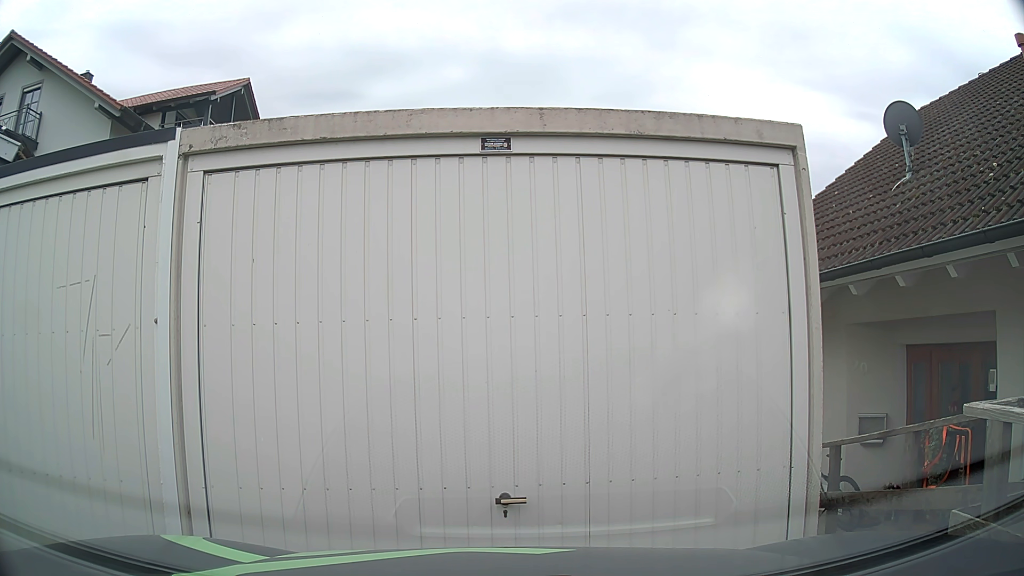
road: residential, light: Day
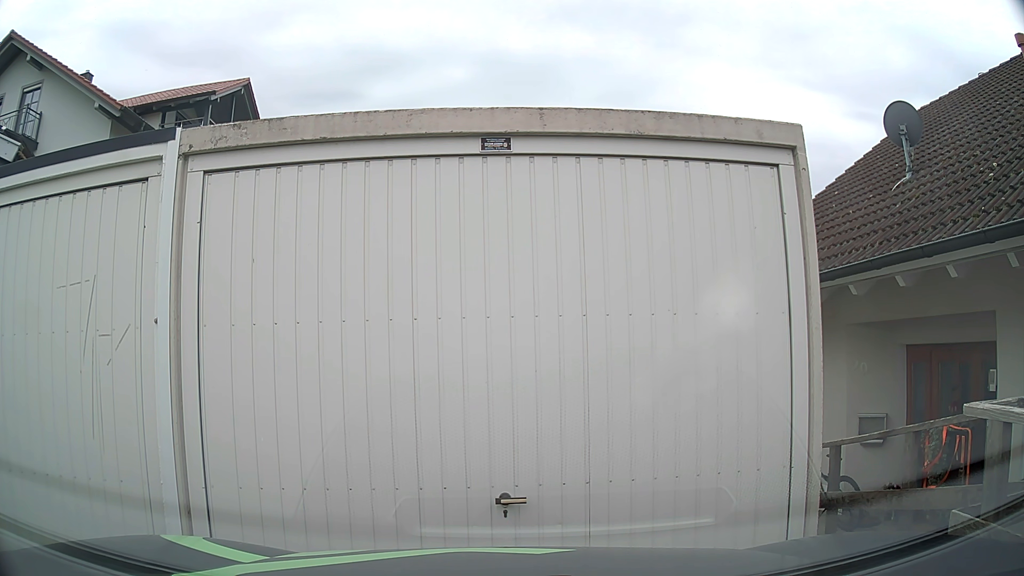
(0.0, 0.0) m; 0°
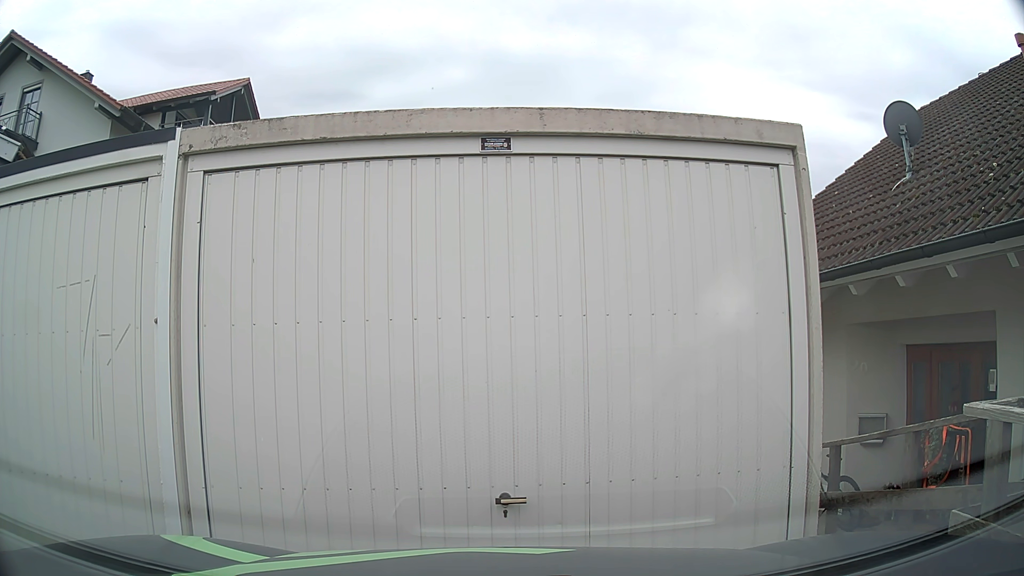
(0.0, 0.0) m; 0°
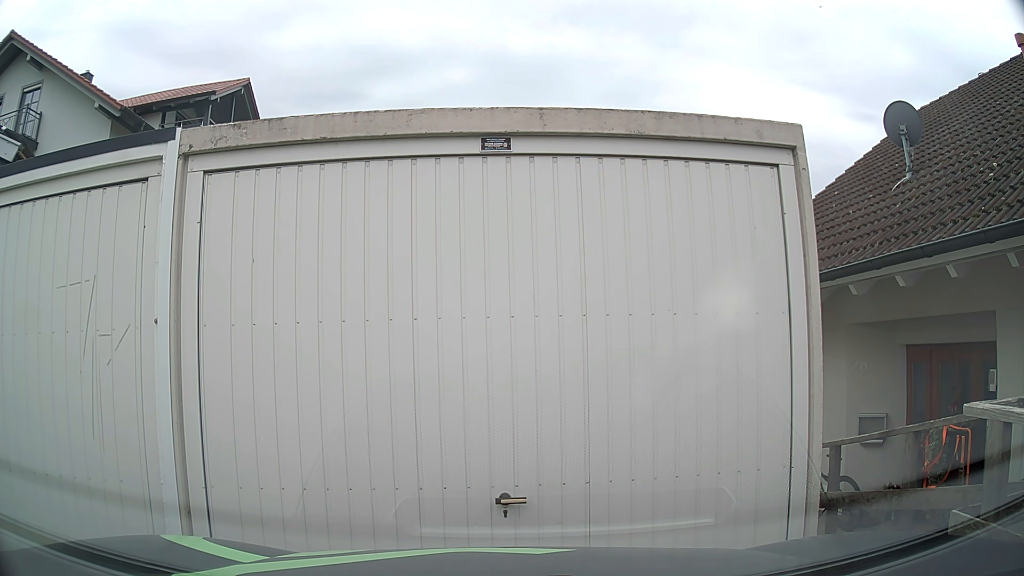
(0.0, 0.0) m; 0°
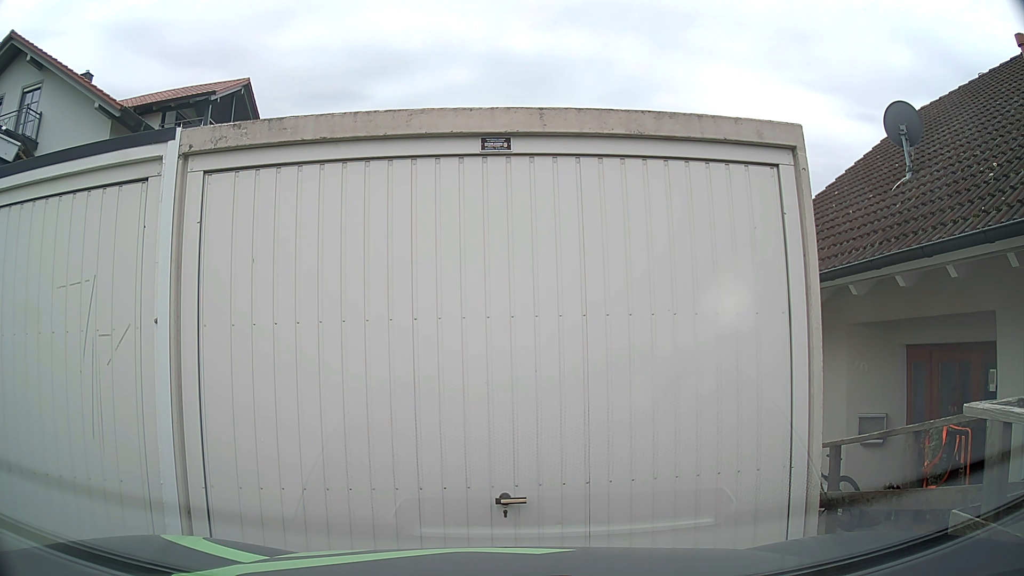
(0.0, 0.0) m; 0°
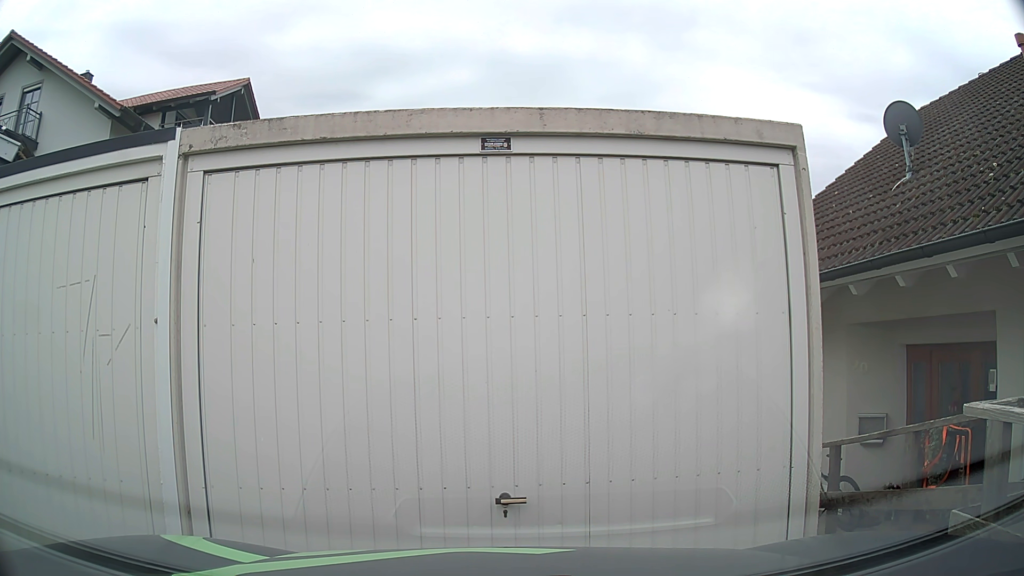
(0.0, 0.0) m; 0°
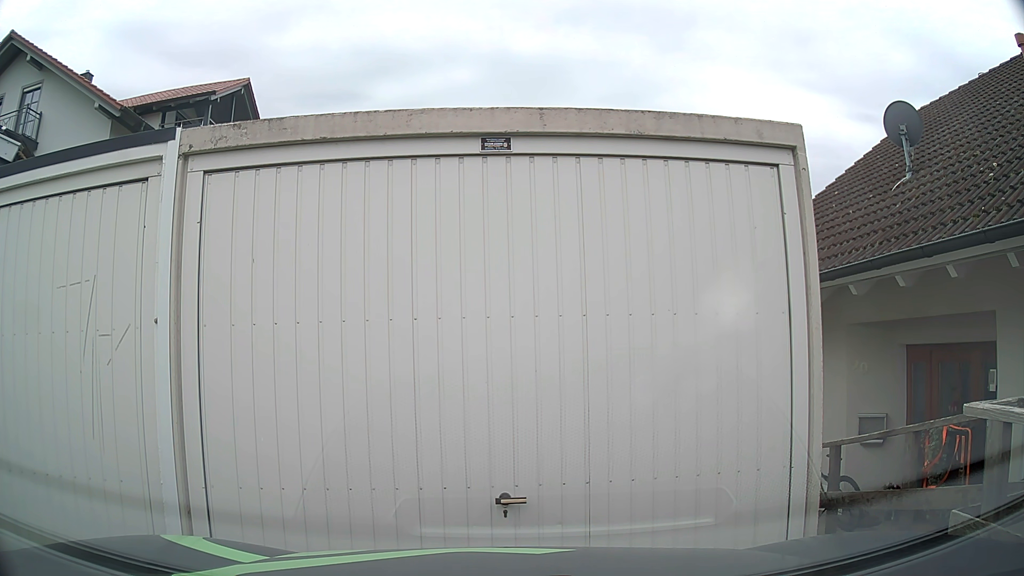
(0.0, 0.0) m; 0°
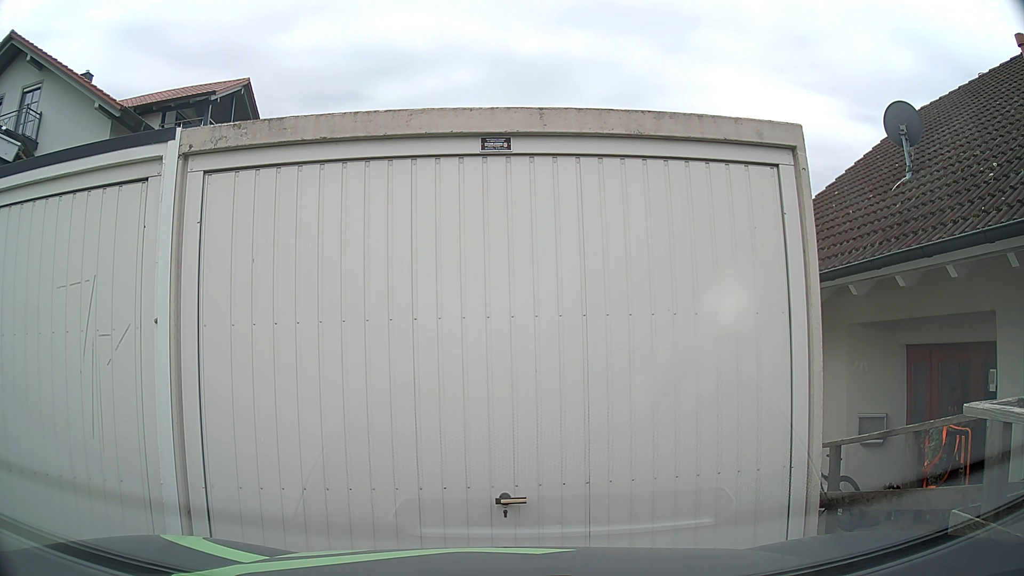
(0.0, 0.0) m; 0°
